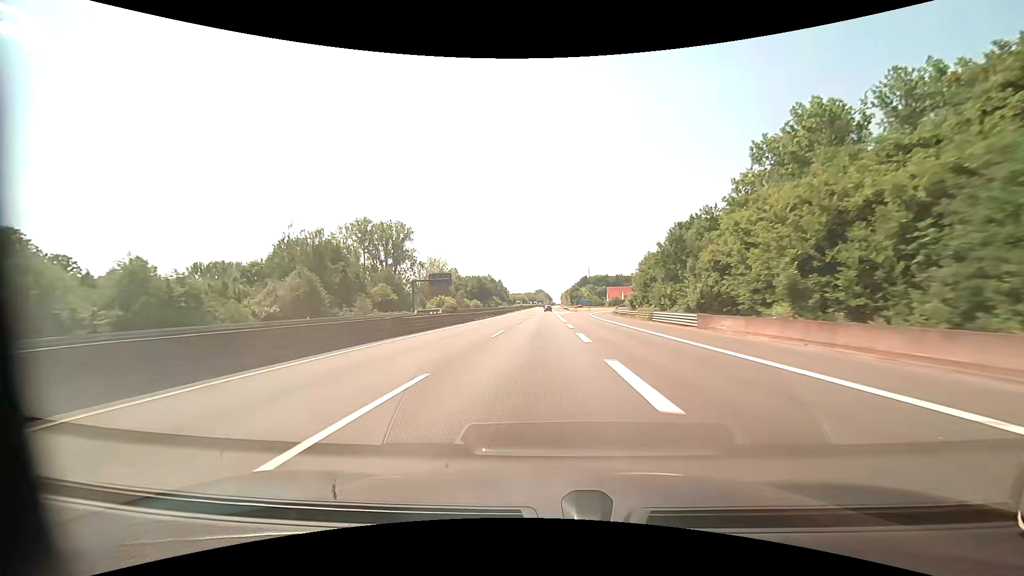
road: motorway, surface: asphalt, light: Day
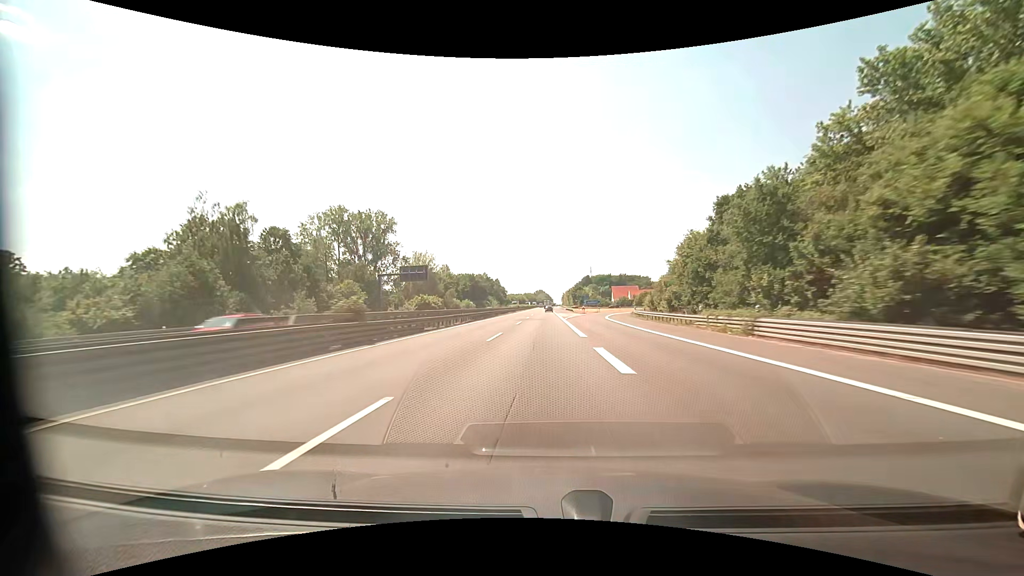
(+0.3, +20.6) m; +1°
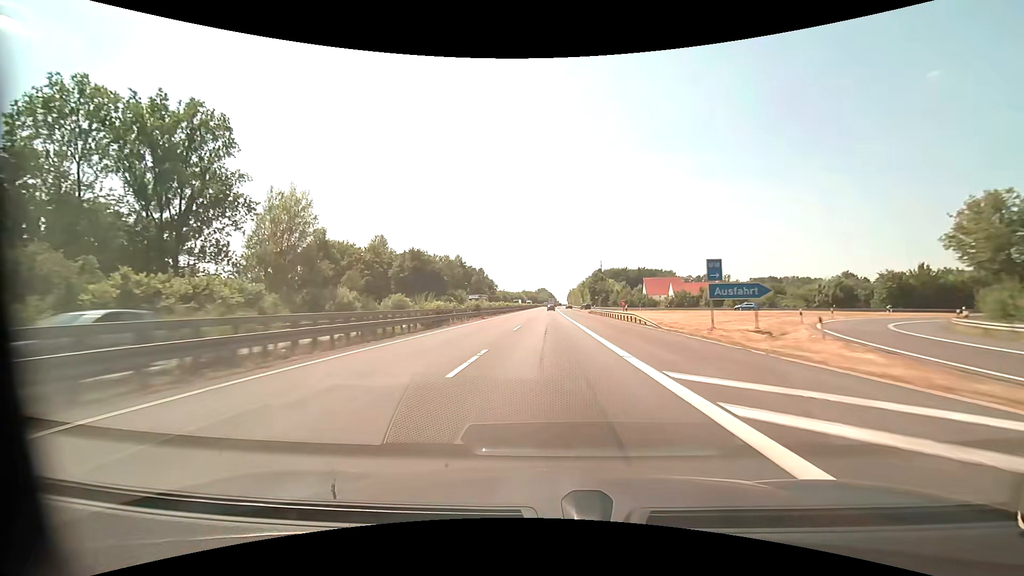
(-0.3, +82.2) m; 0°
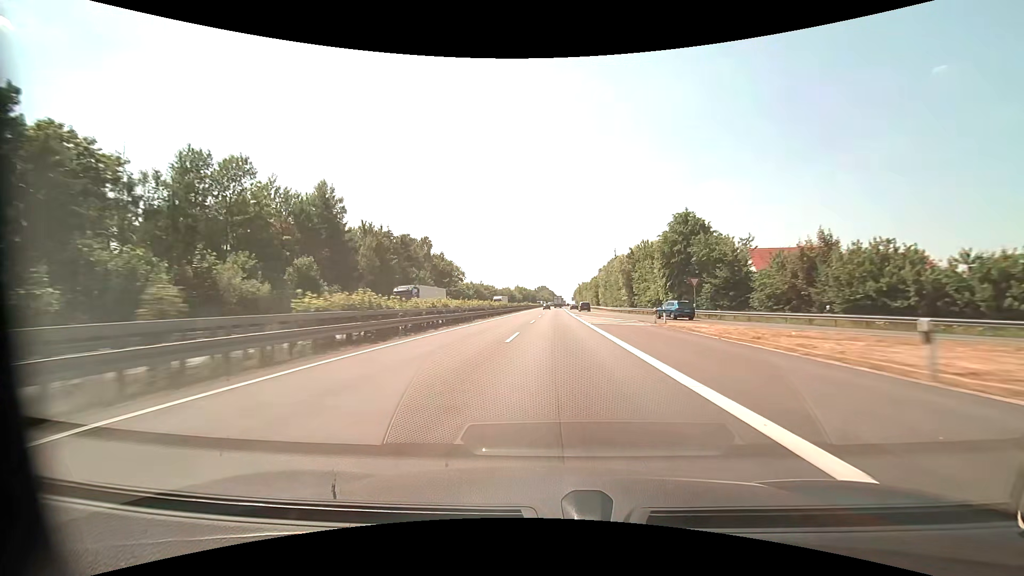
(+0.6, +99.5) m; 0°
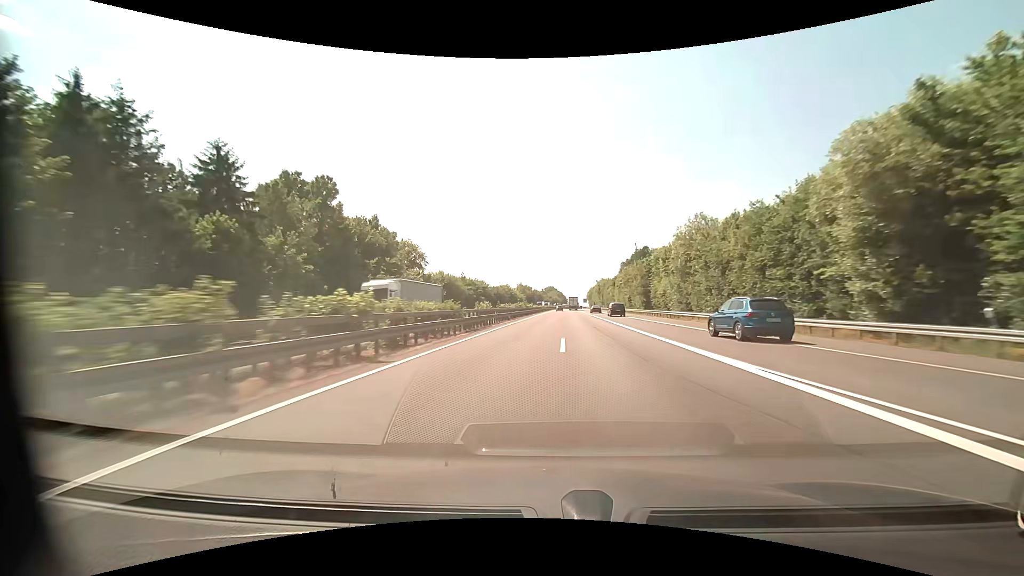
(-0.8, +57.3) m; -1°
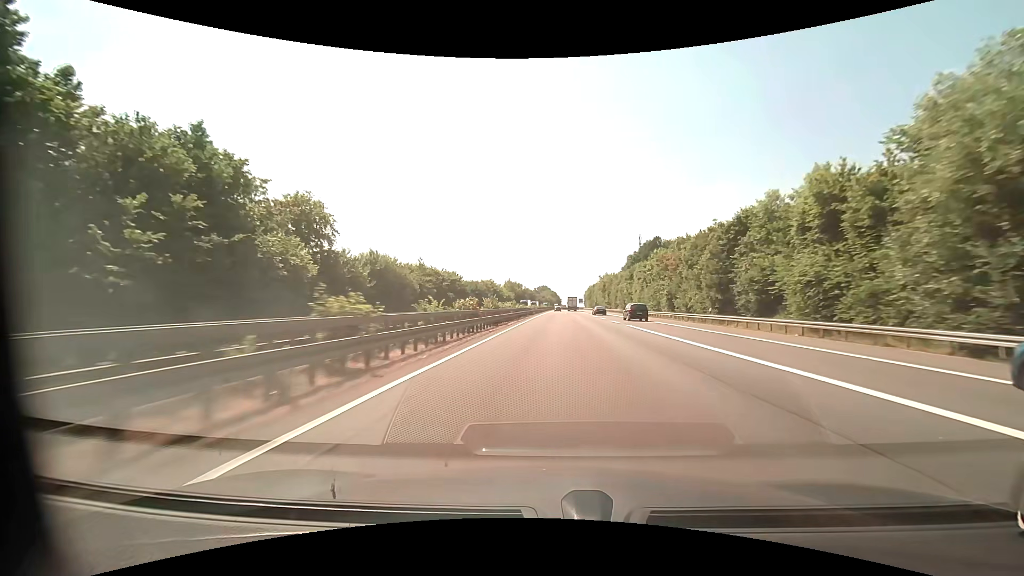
(+0.2, +37.8) m; +1°
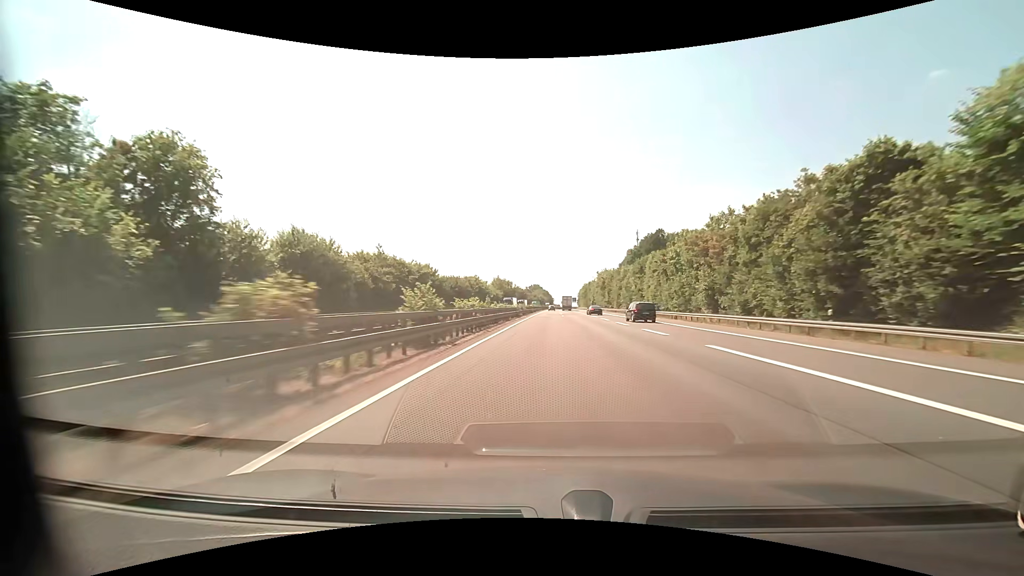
(+0.1, +18.8) m; +1°
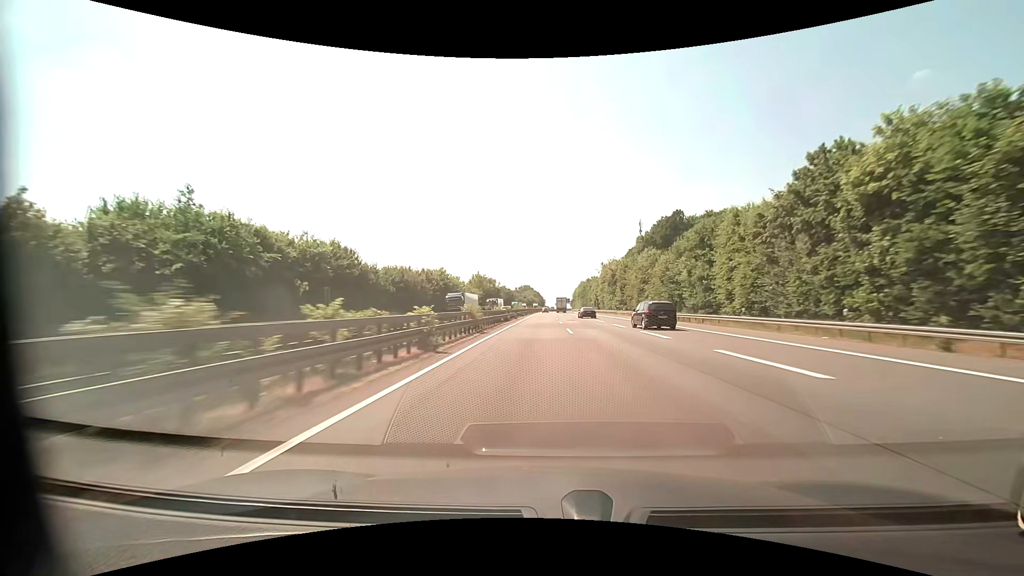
(+0.6, +37.7) m; +1°
(0, +10) (0, +20) (0, +30) (0, +40) (0, +50) (0, +60) (0, +70) (0, +80) (0, +90) (0, +100) m
